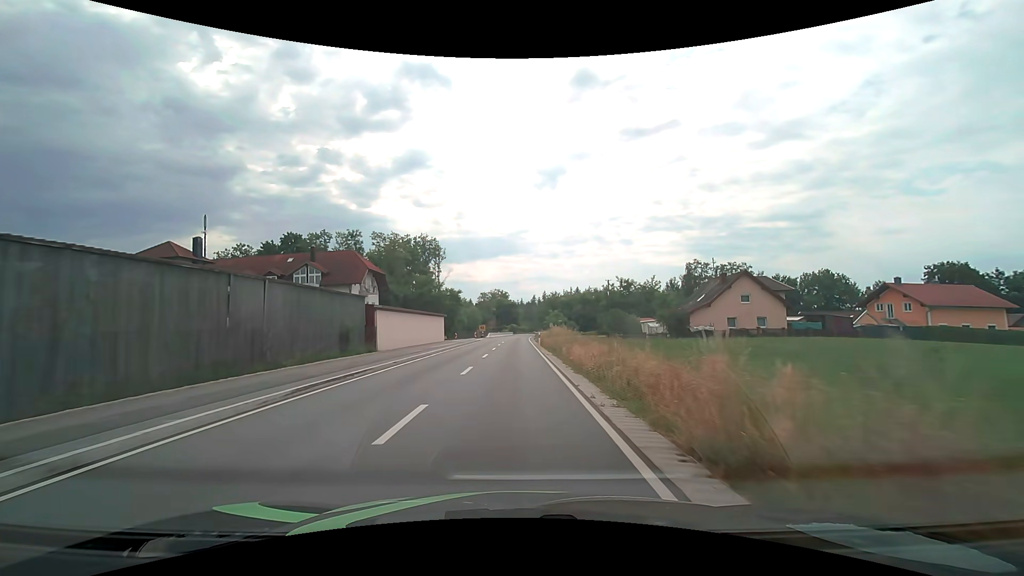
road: tertiary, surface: asphalt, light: Day
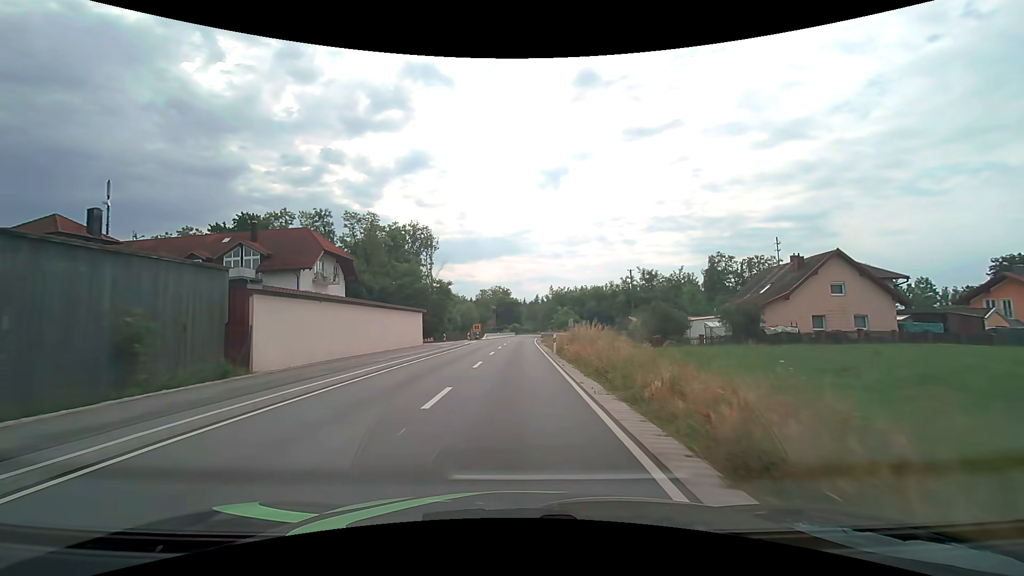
(-0.1, +15.5) m; -1°
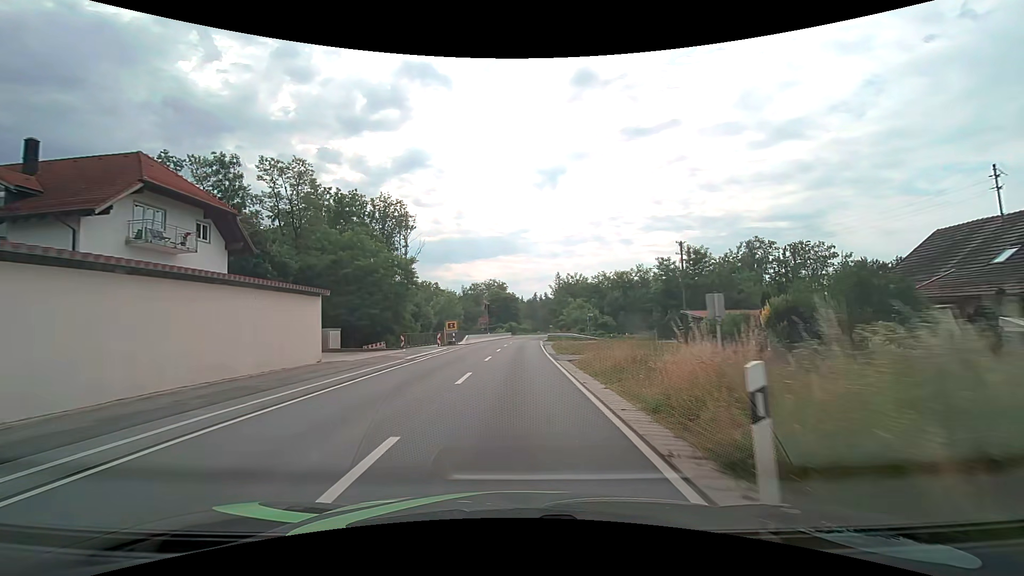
(0.0, +23.3) m; 0°
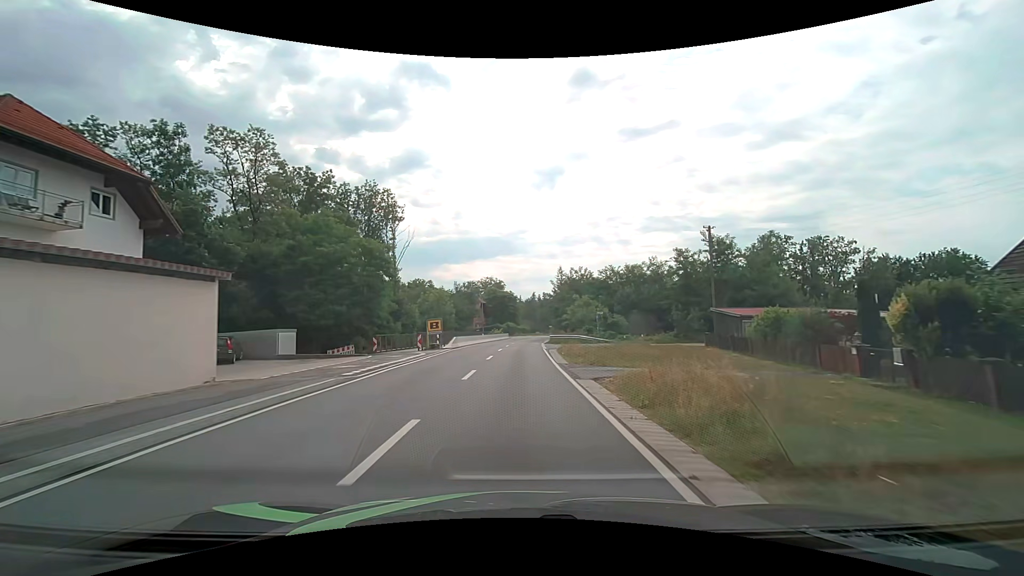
(0.0, +7.8) m; 0°
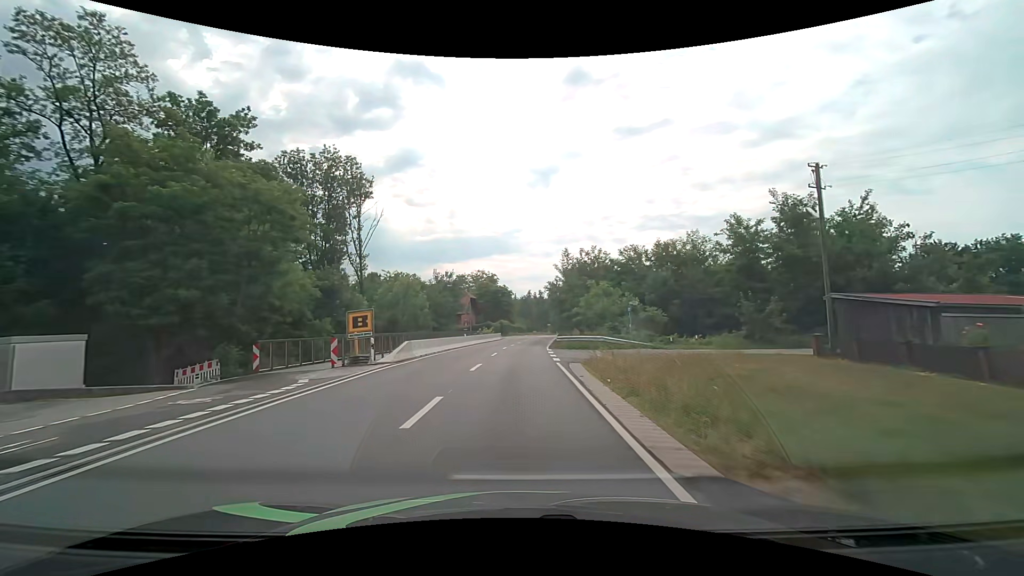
(0.0, +15.8) m; +1°
(0, +10) (0, +20) (0, +30) (+1, +40) (+2, +50) (+2, +60) (+3, +70) (+4, +80) (+5, +90) (+7, +100) m
